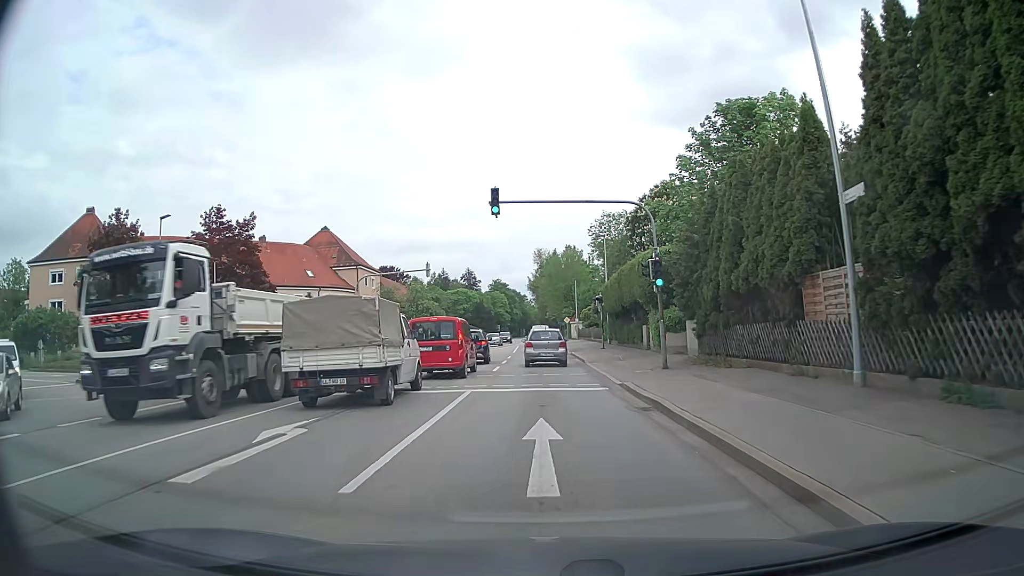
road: secondary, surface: asphalt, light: Day
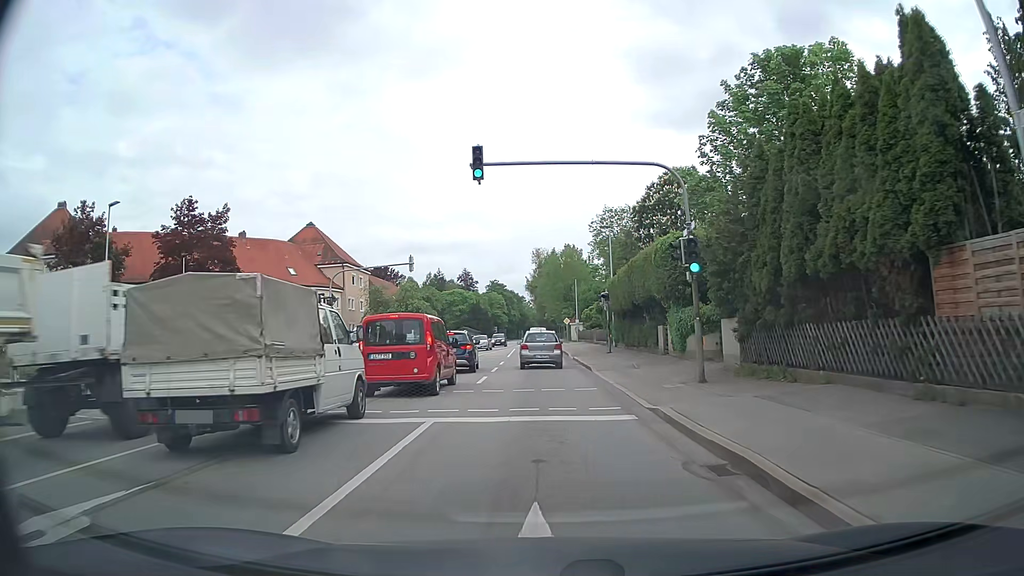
(0.0, +5.2) m; 0°
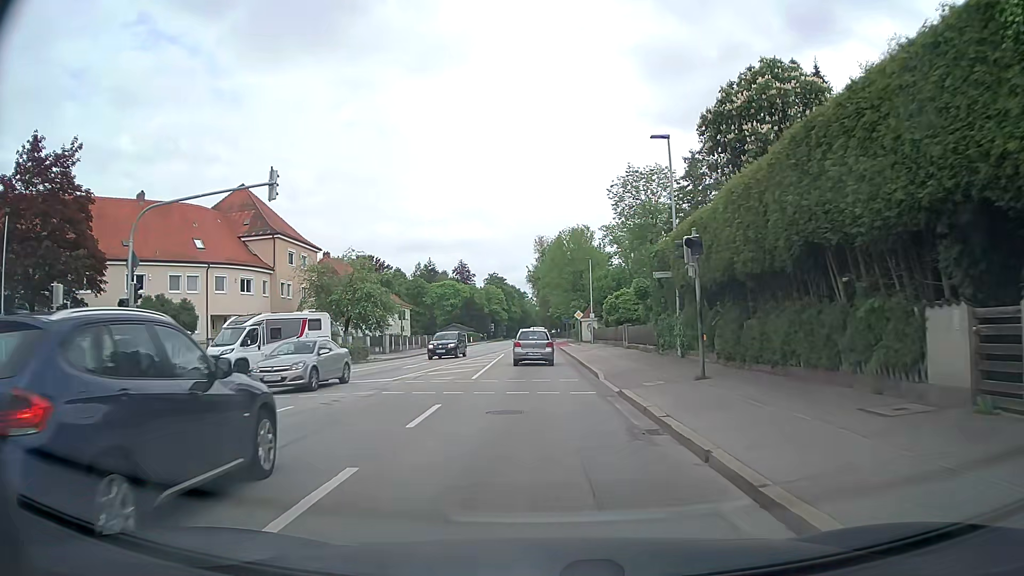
(0.0, +21.3) m; 0°
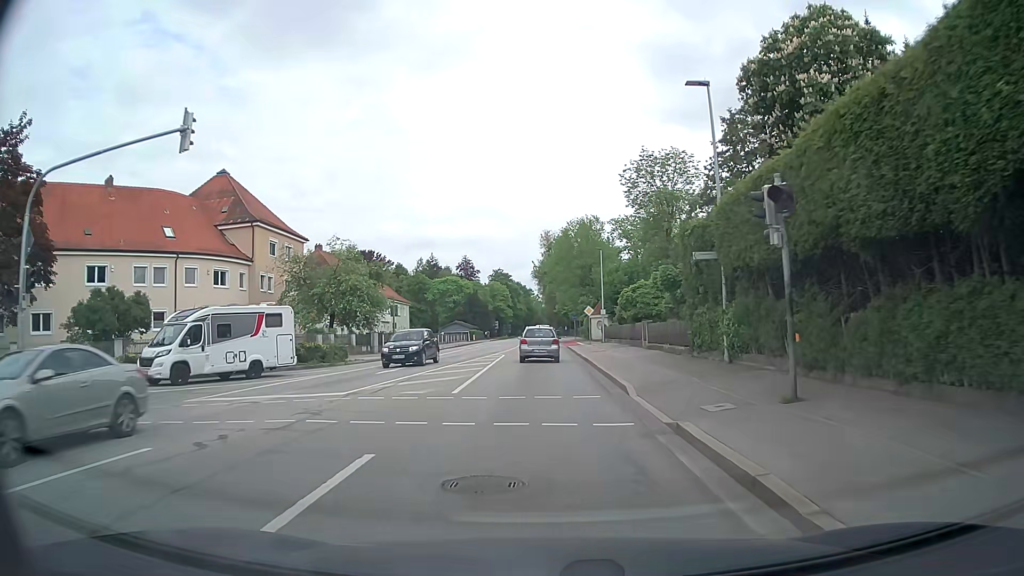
(0.0, +5.6) m; -1°
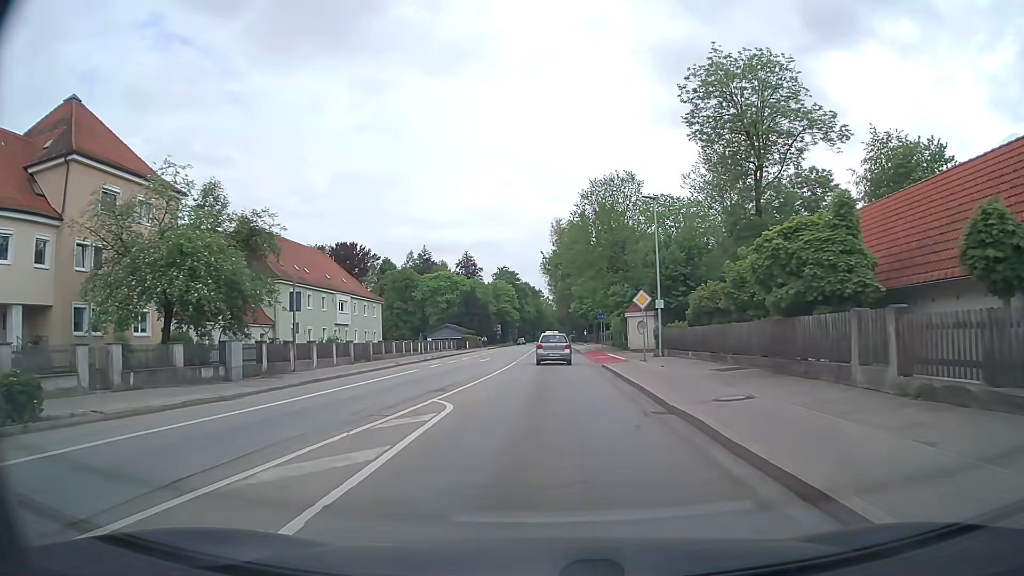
(+0.1, +24.1) m; 0°
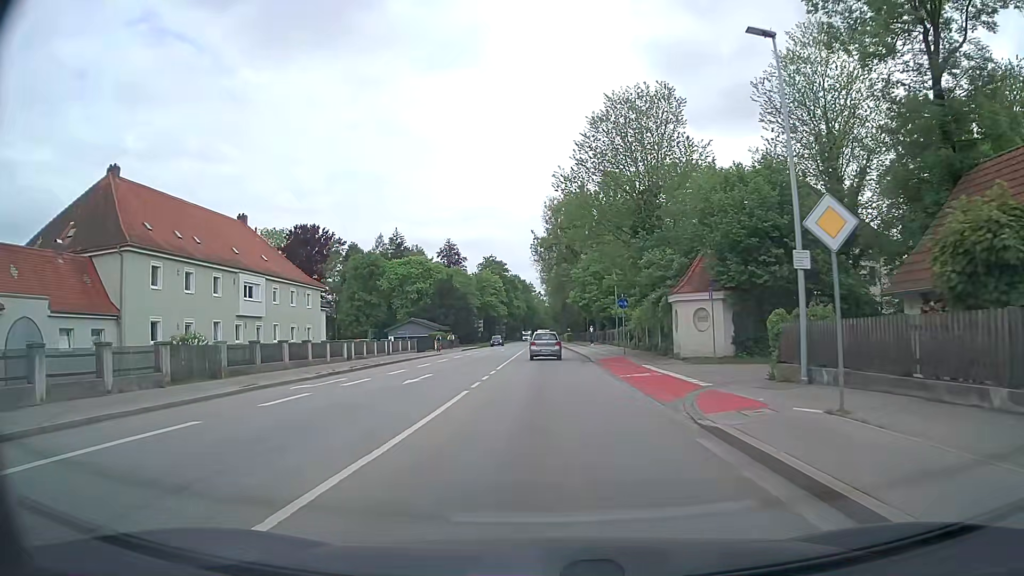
(+0.1, +20.1) m; +1°
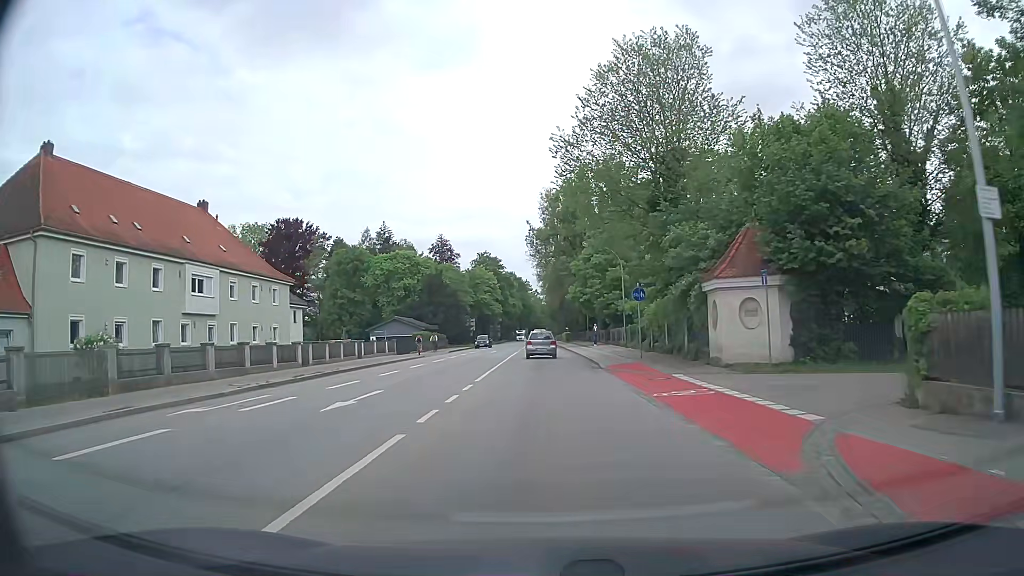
(0.0, +7.0) m; 0°
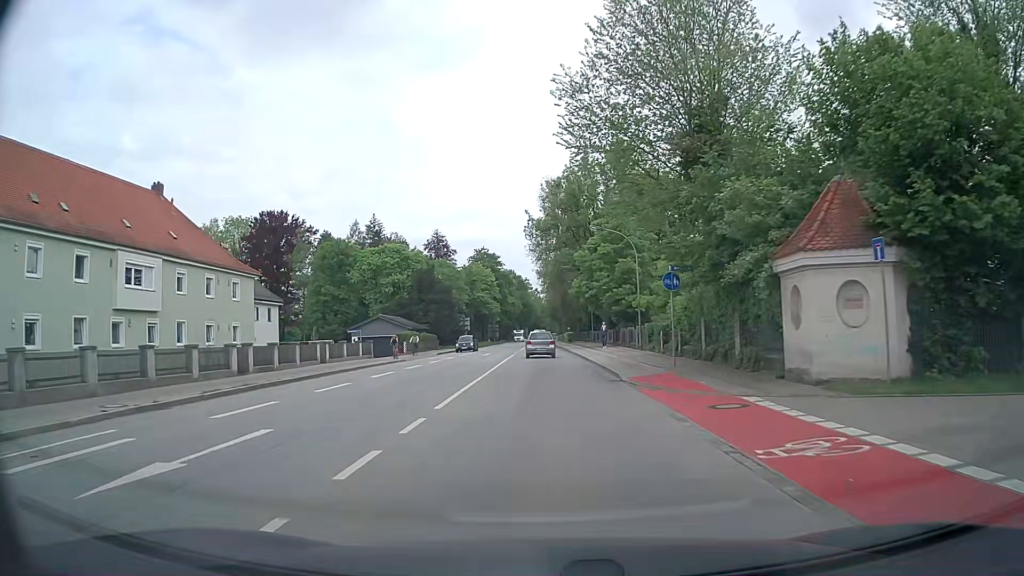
(0.0, +7.2) m; 0°
(0, +10) (0, +20) (0, +30) (0, +40) (-1, +50) (-1, +60) (-1, +70) (-1, +80) (-1, +90) (-1, +100) m
